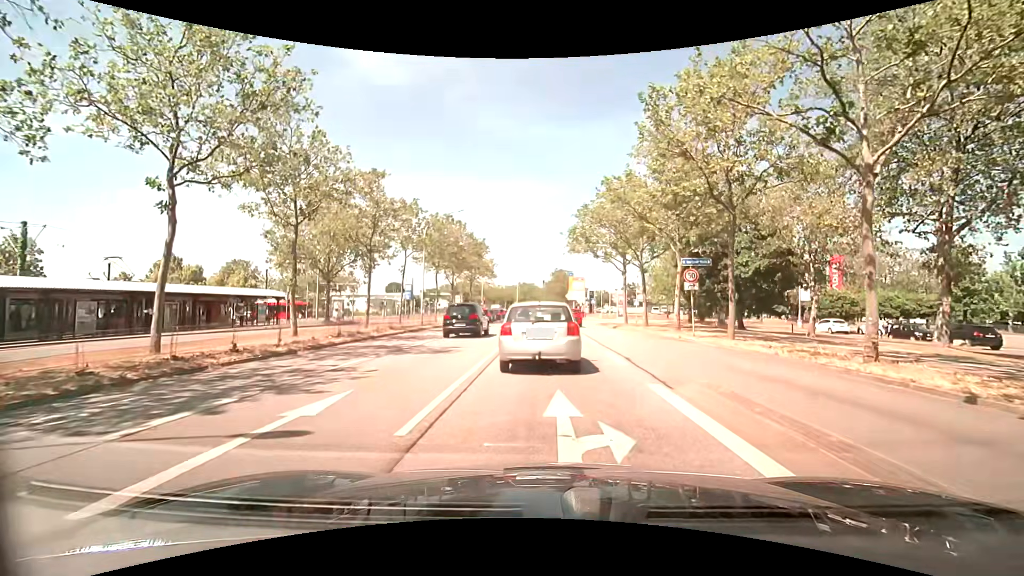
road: primary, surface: asphalt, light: Day
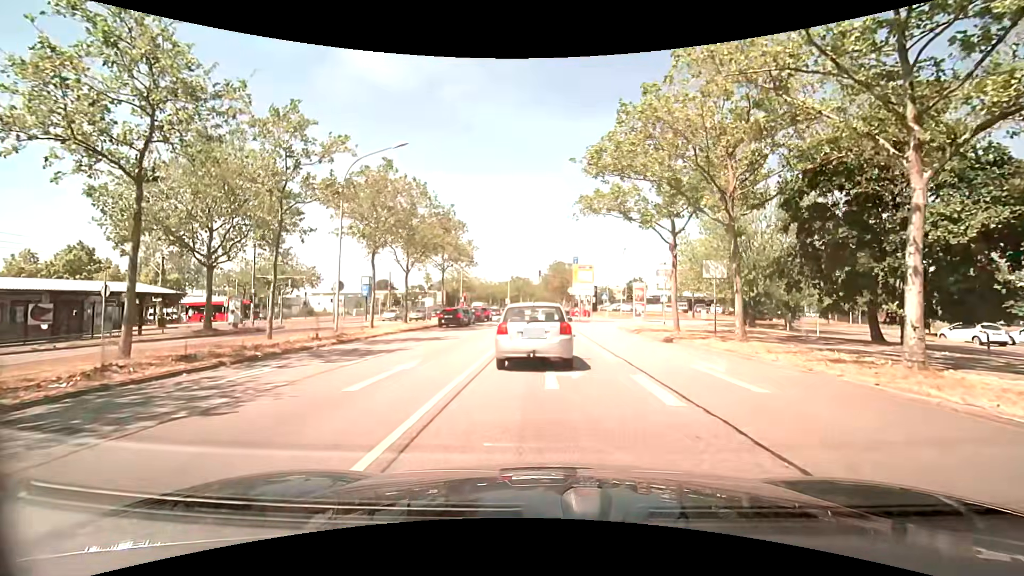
(+0.2, +16.9) m; +1°
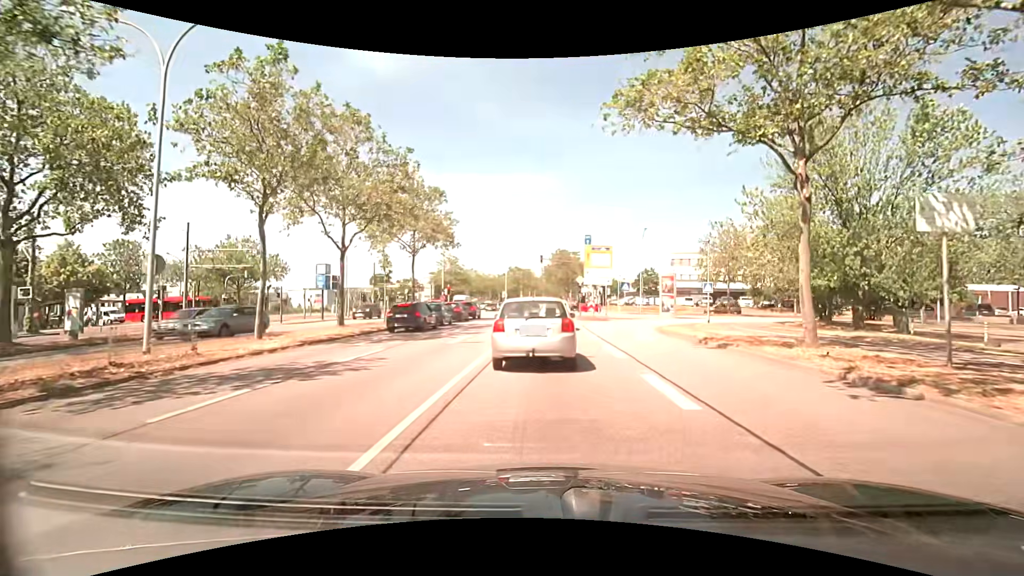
(0.0, +12.6) m; -1°
(0, +10) (0, +20) (0, +30) (+1, +40) (+1, +50) (+1, +60) (+2, +70) (+2, +80) (+2, +90) (+2, +100) m
